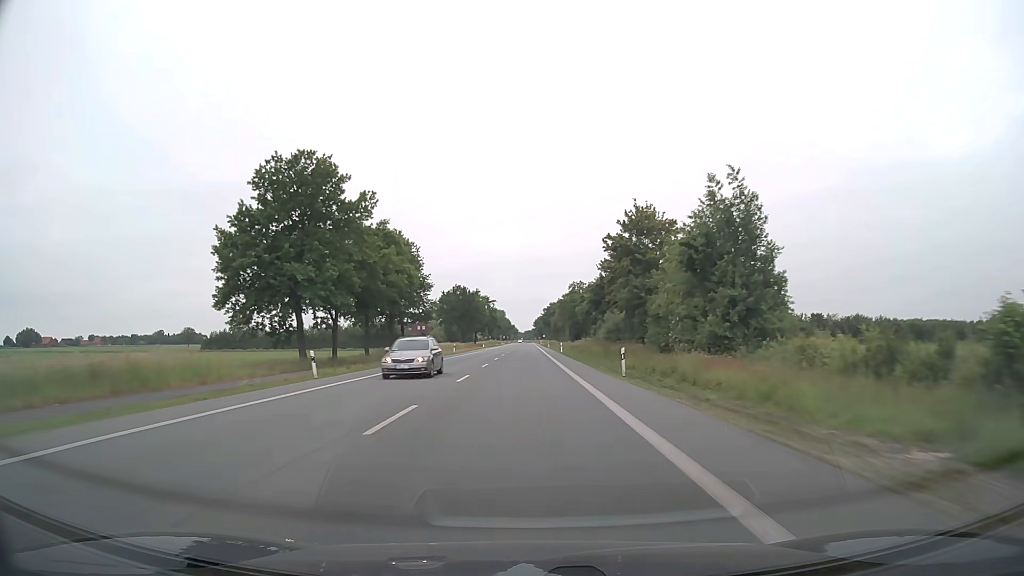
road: primary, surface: asphalt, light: Day
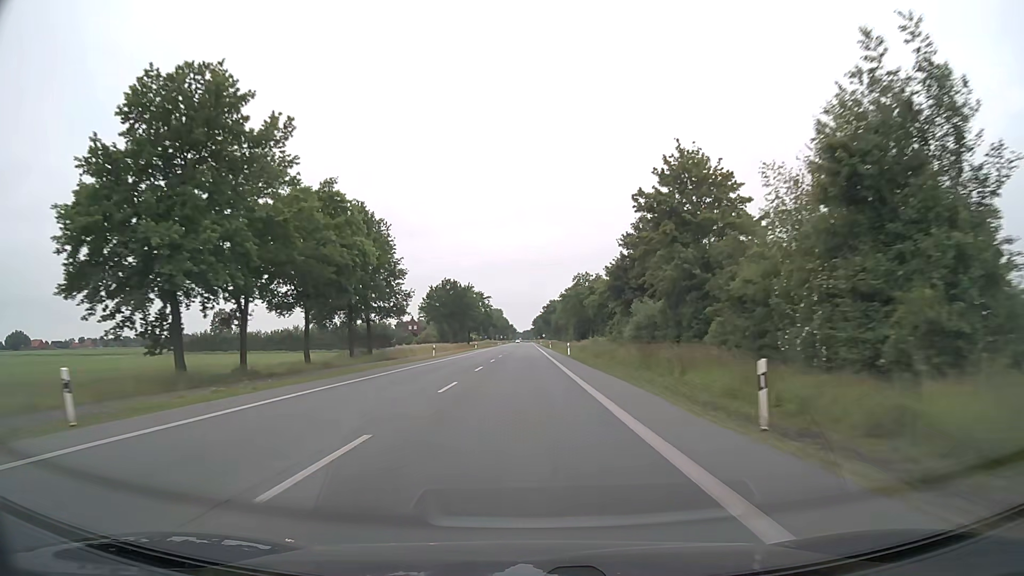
(0.0, +15.8) m; 0°
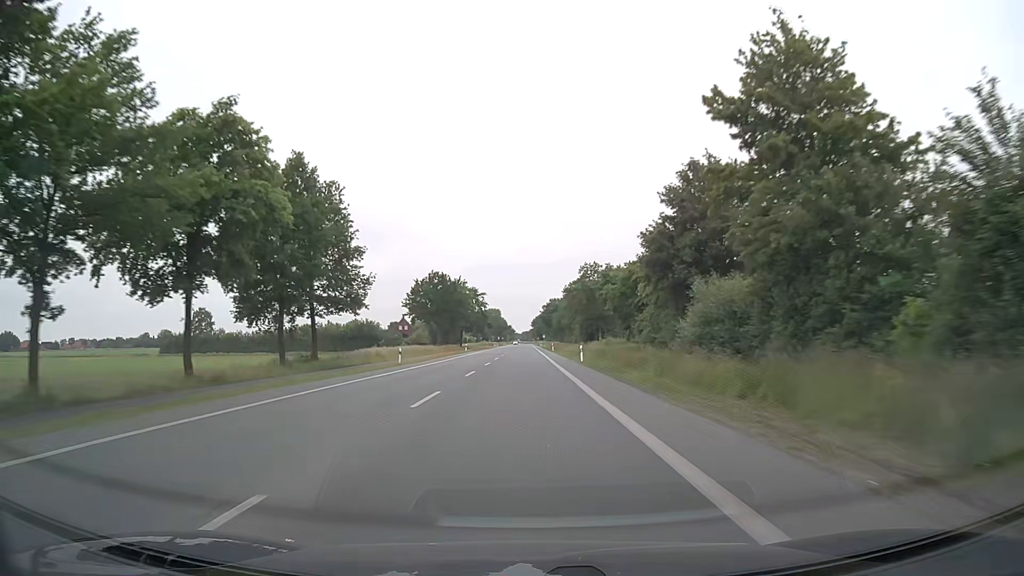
(0.0, +15.8) m; 0°
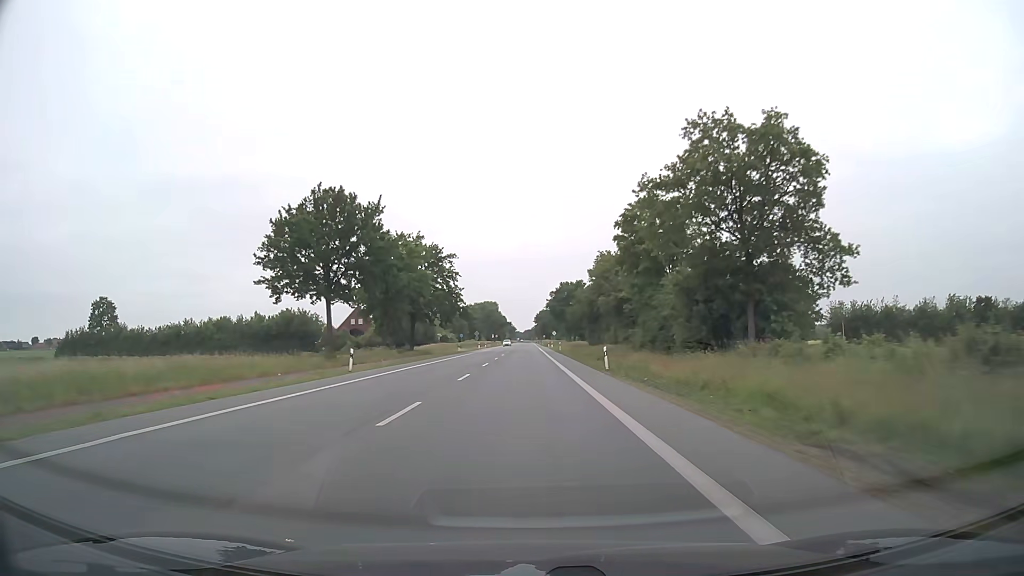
(-0.1, +63.2) m; 0°
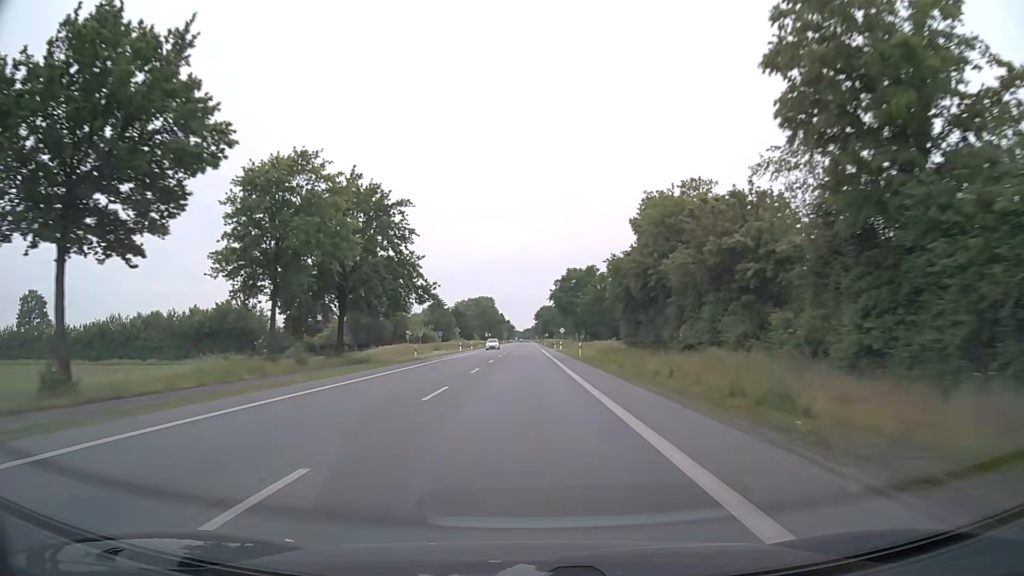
(-0.1, +31.6) m; 0°
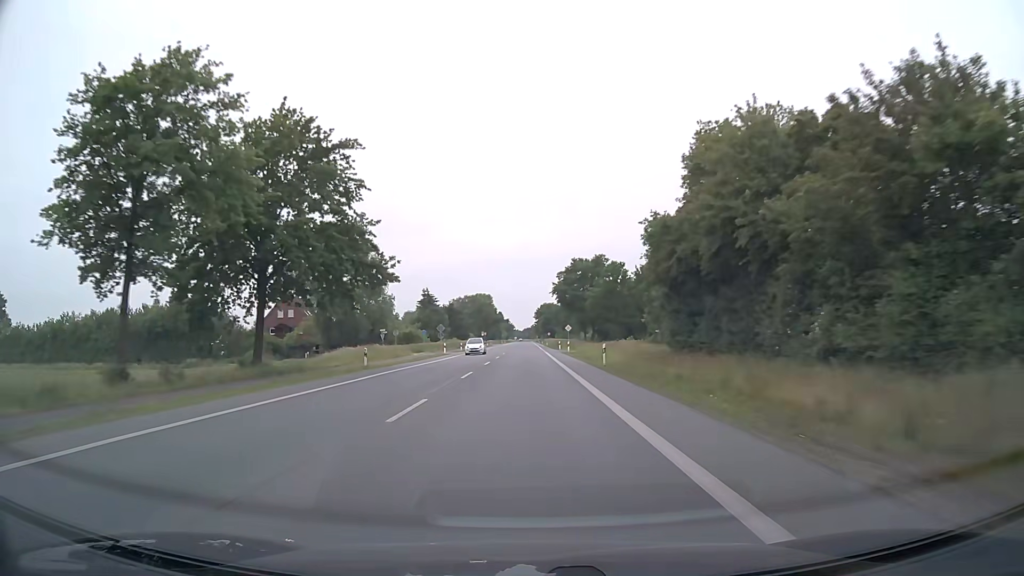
(-0.1, +15.8) m; 0°
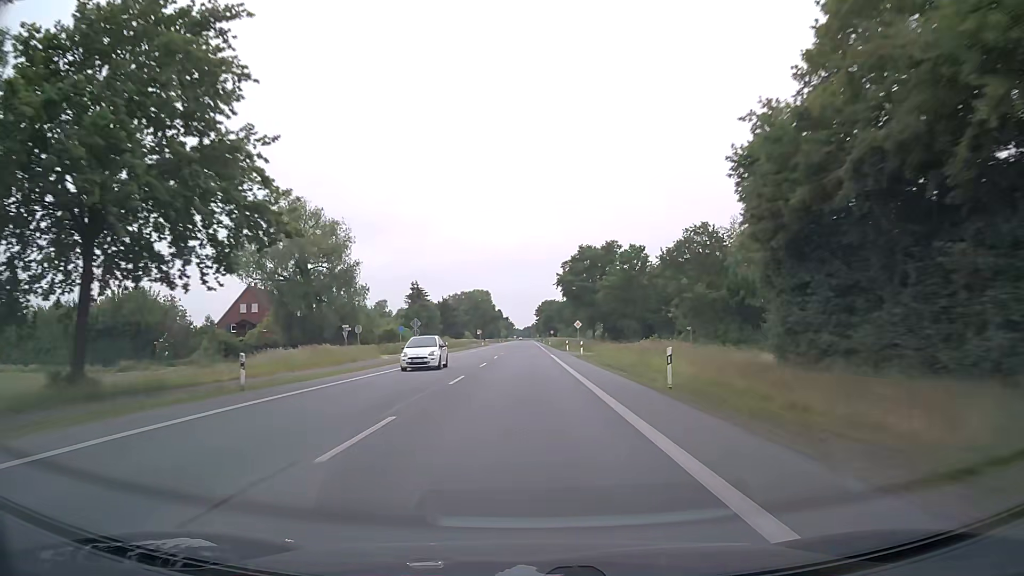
(0.0, +15.6) m; 0°
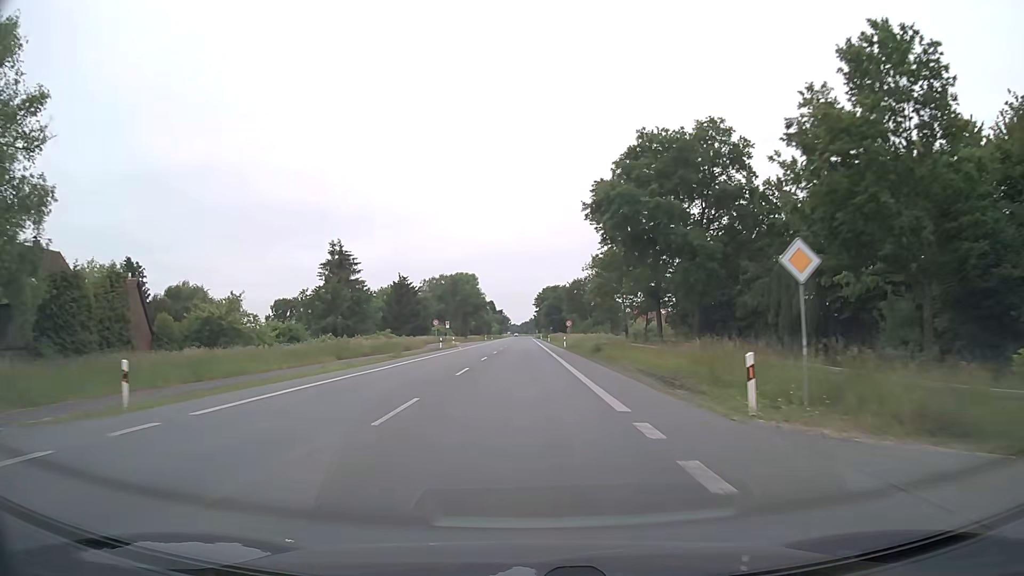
(+0.1, +56.4) m; 0°
(0, +10) (0, +20) (0, +30) (0, +40) (0, +50) (0, +60) (0, +70) (0, +80) (0, +90) (0, +100) m
